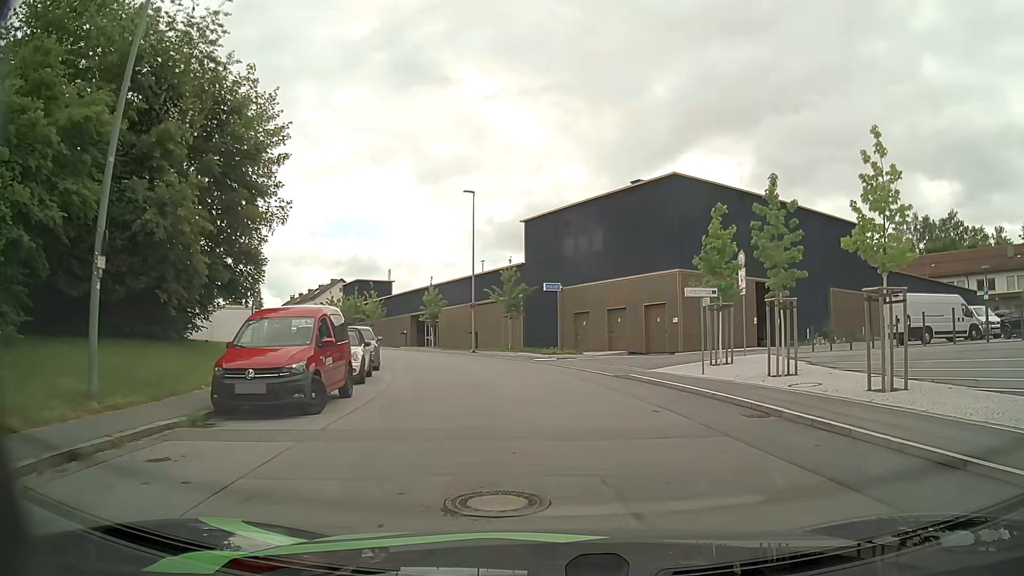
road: residential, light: Day
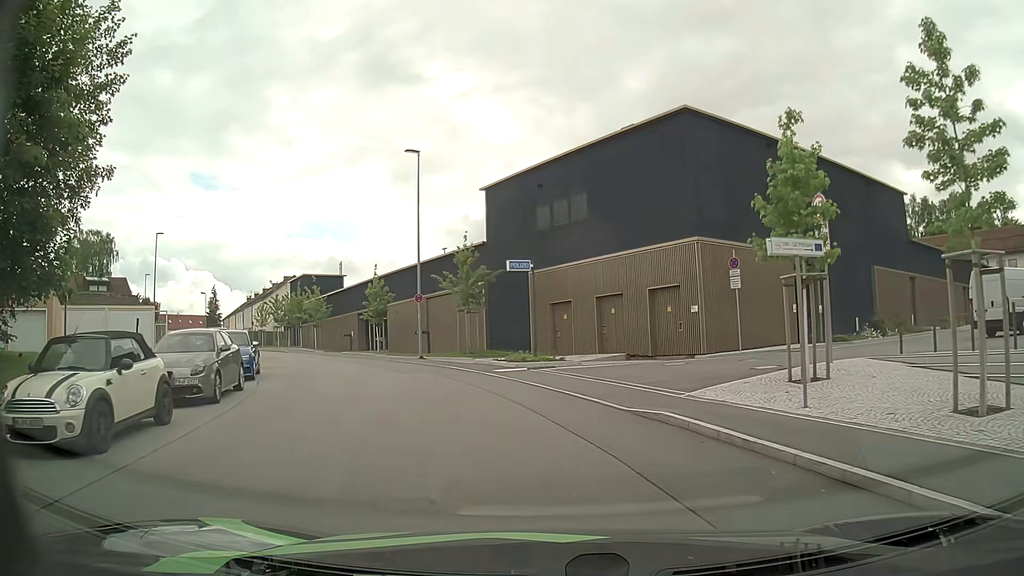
(+0.3, +9.9) m; +2°
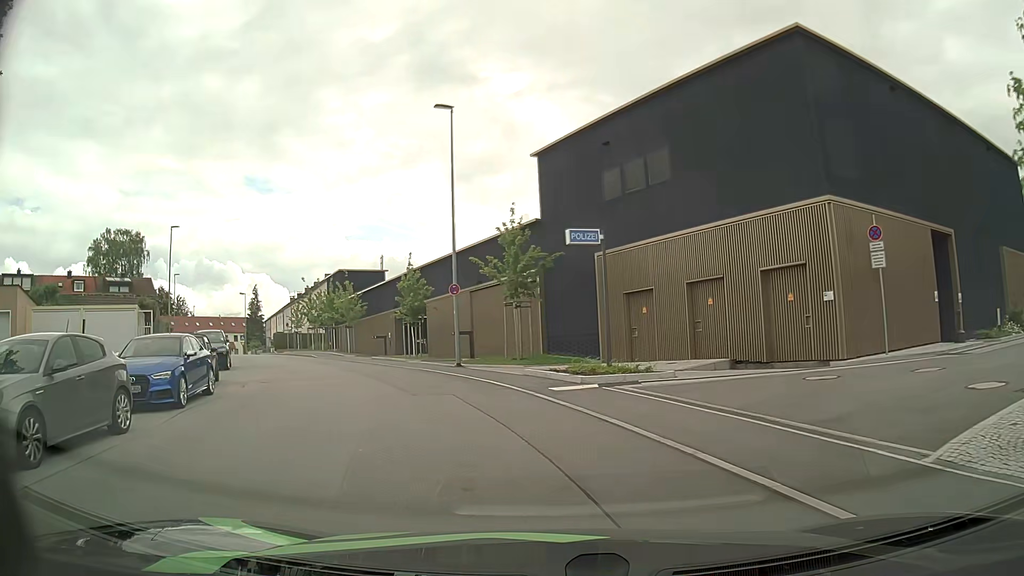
(-0.2, +7.1) m; -4°
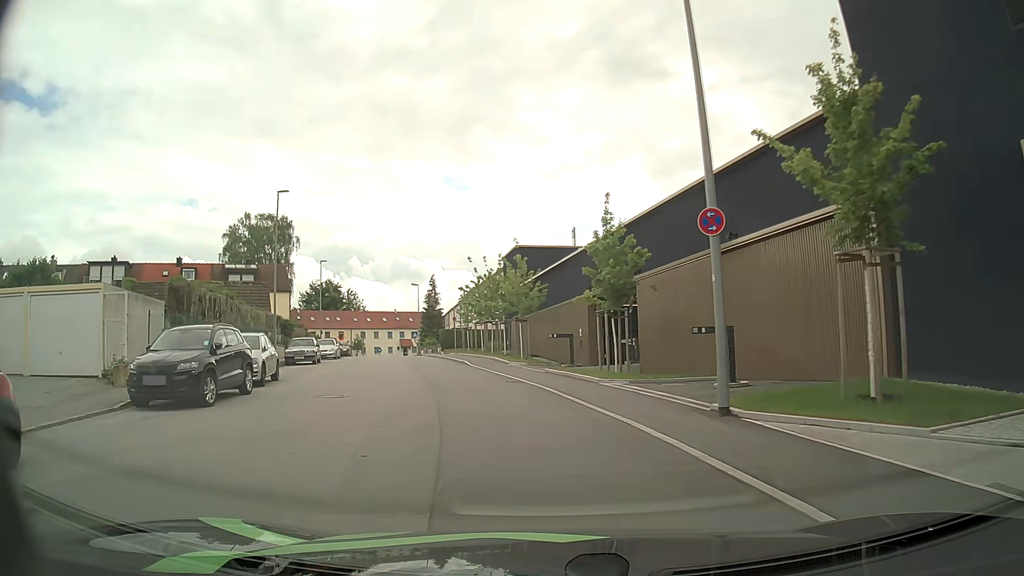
(-2.5, +15.0) m; -17°
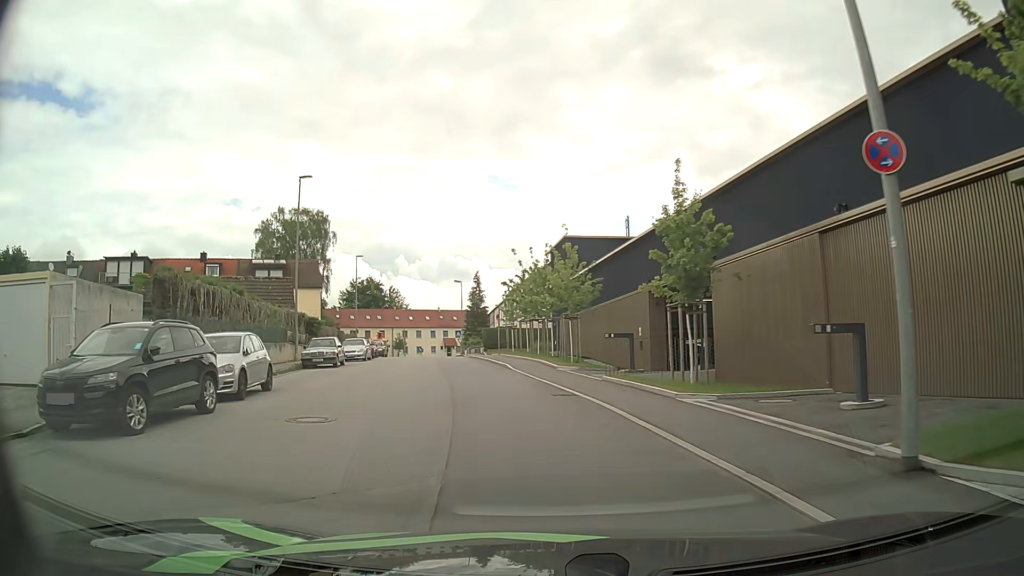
(-0.2, +4.2) m; -5°
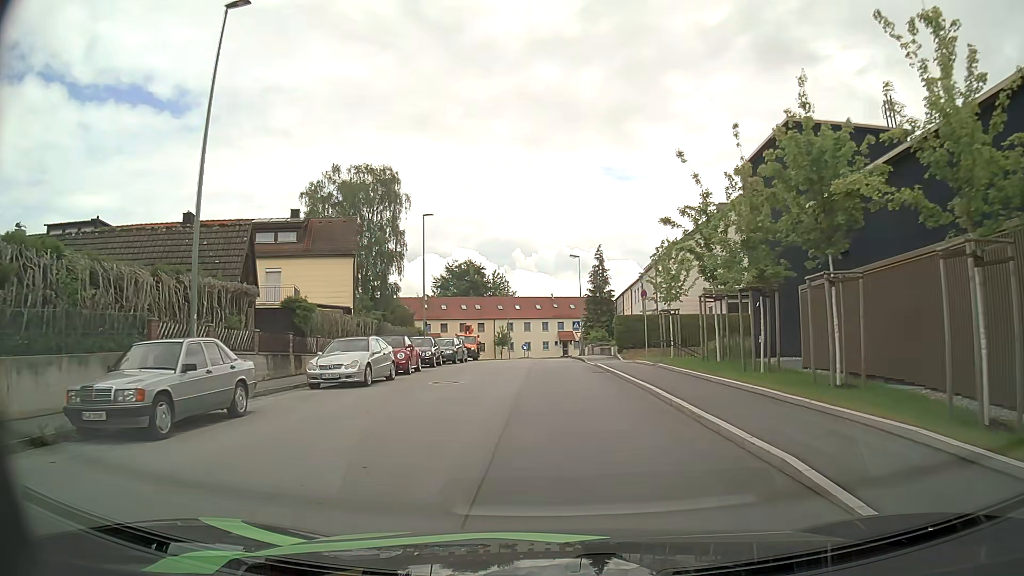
(-2.5, +22.2) m; -10°
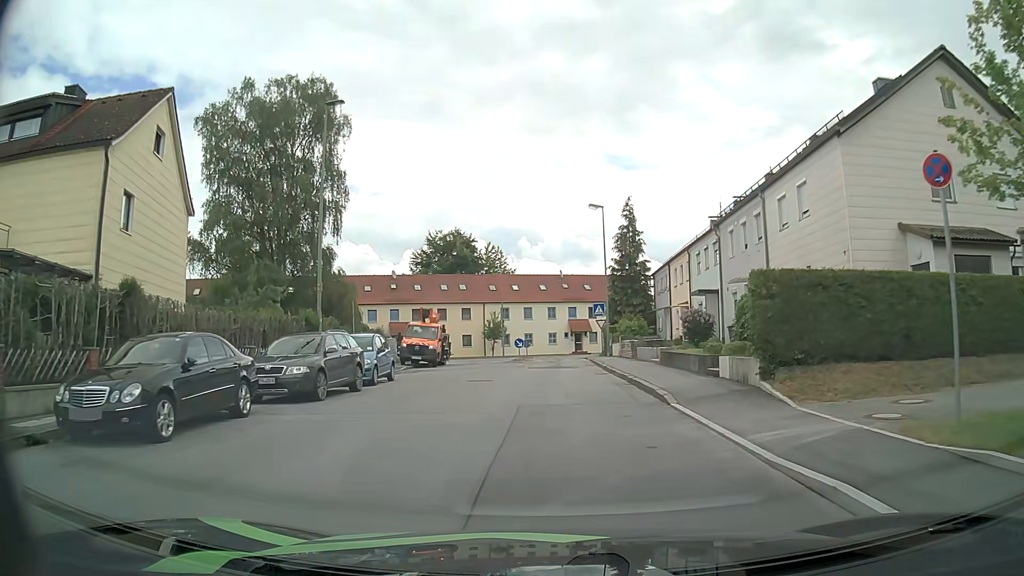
(-0.1, +23.0) m; 0°
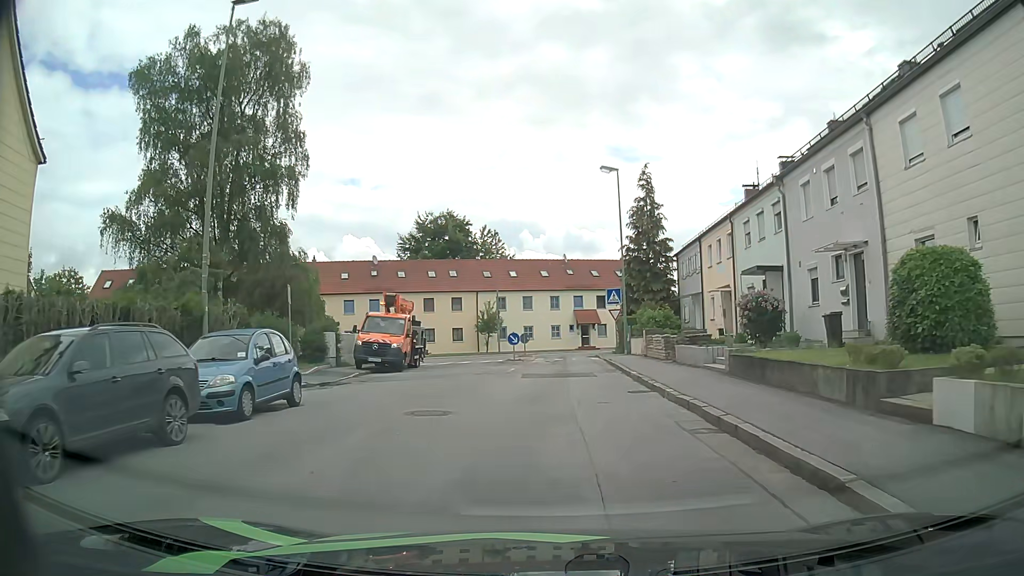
(0.0, +8.8) m; 0°
